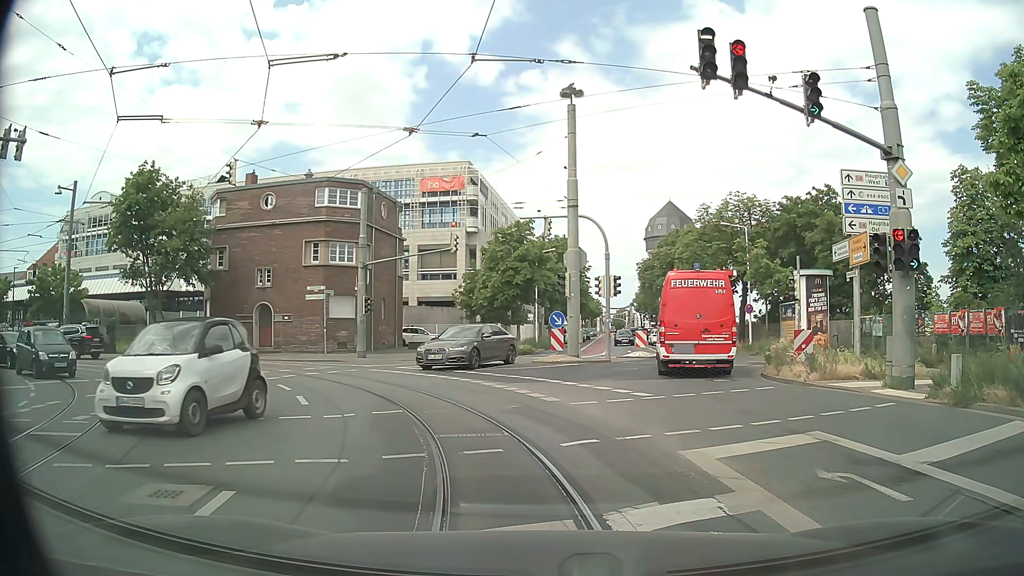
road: secondary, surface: asphalt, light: Day
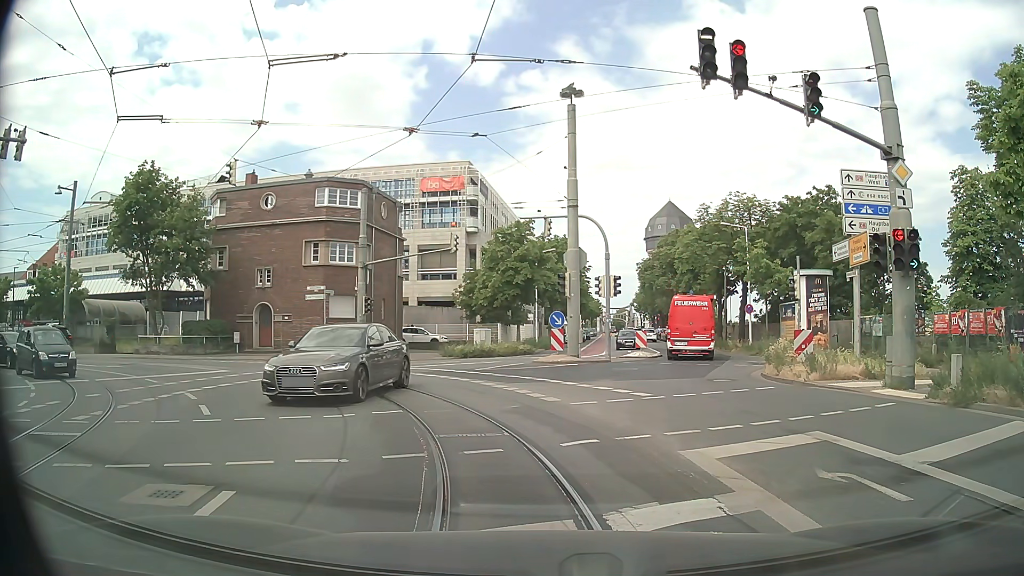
(0.0, 0.0) m; 0°
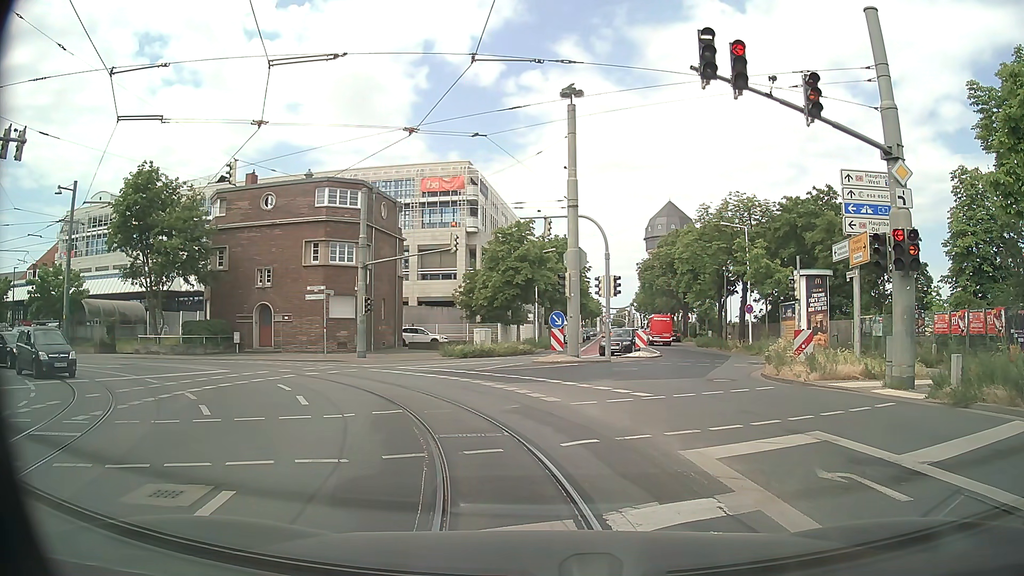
(0.0, 0.0) m; 0°
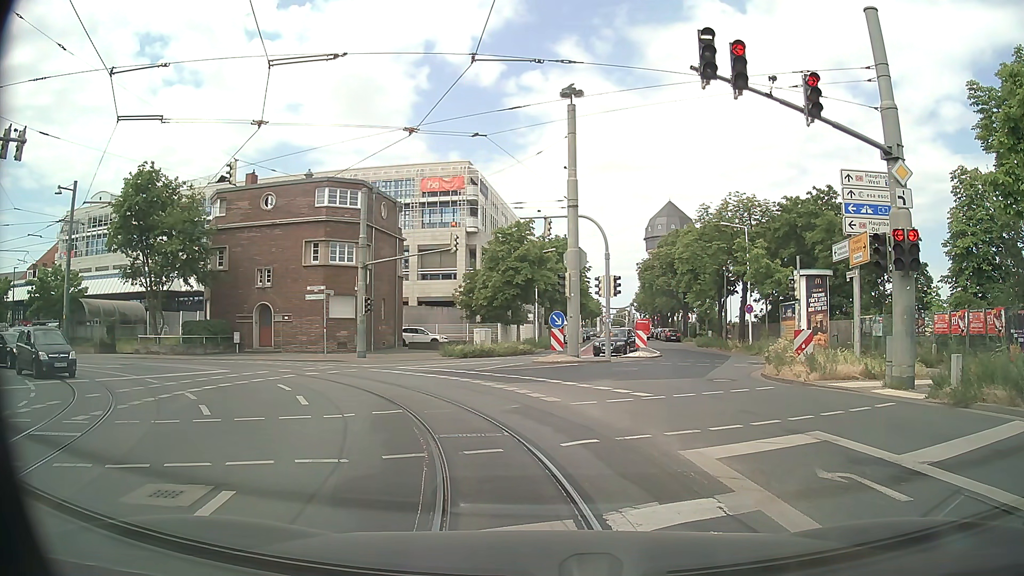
(0.0, 0.0) m; 0°
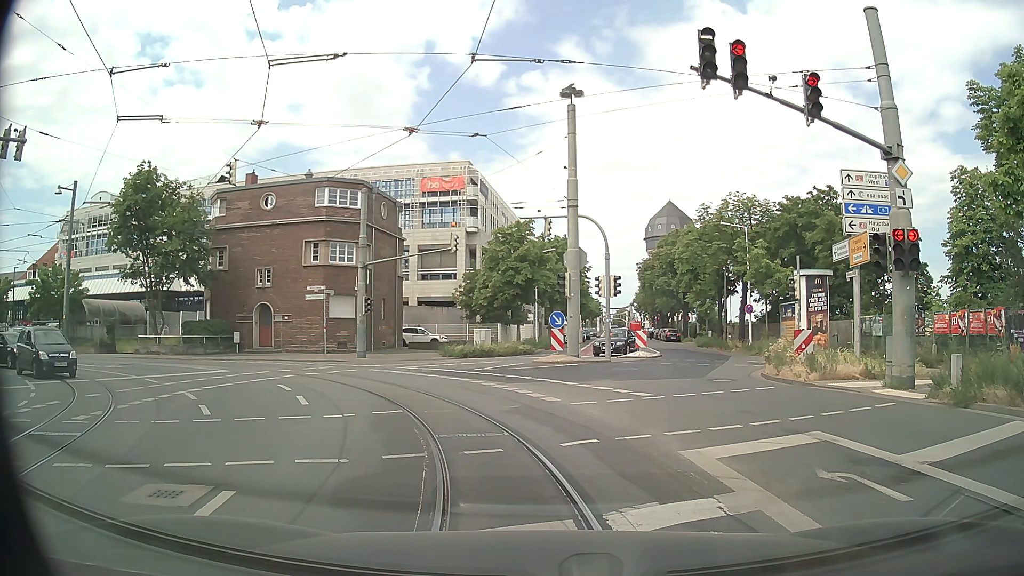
(0.0, 0.0) m; 0°
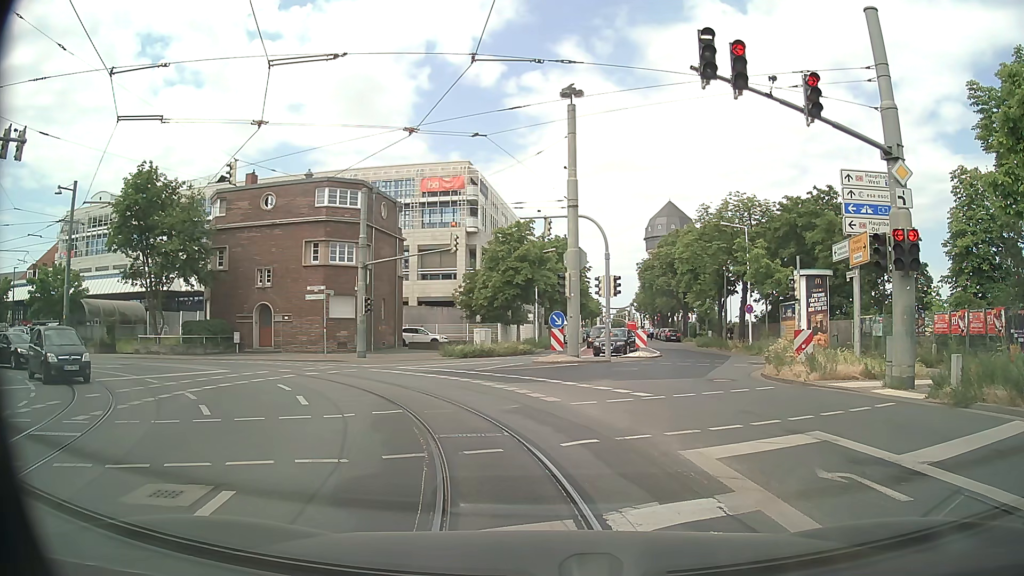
(0.0, 0.0) m; 0°
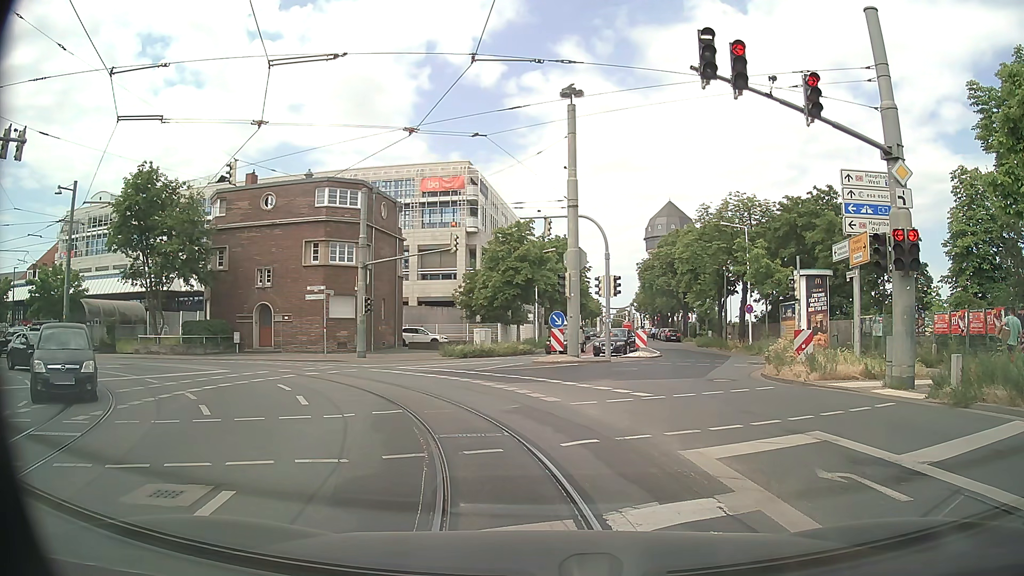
(0.0, 0.0) m; 0°
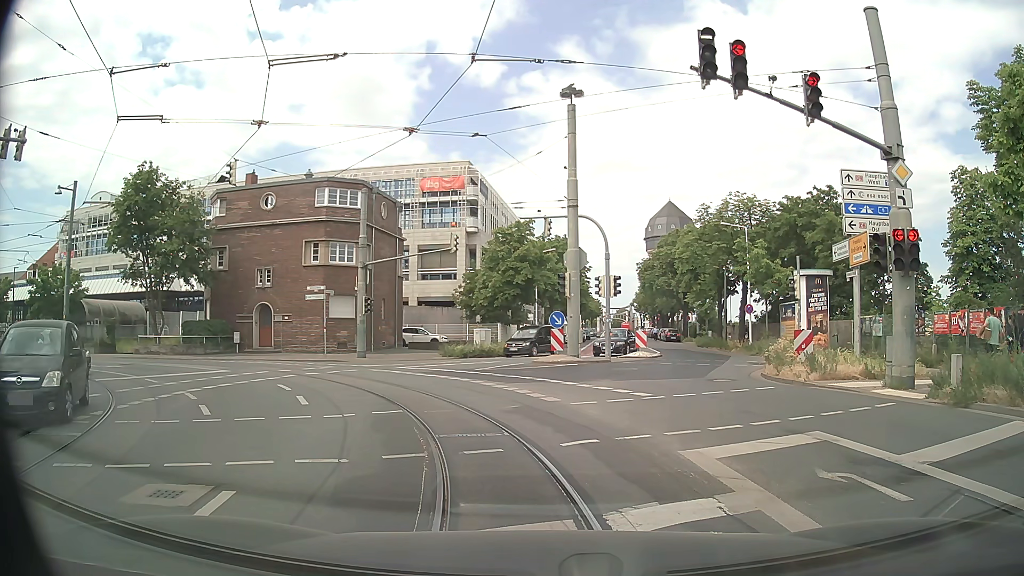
(0.0, 0.0) m; 0°
(-1, +10) (-6, +19) (-14, +25) (-23, +28) (-33, +29) (-43, +29) (-53, +30) (-63, +30) (-73, +30) (-83, +32) m
